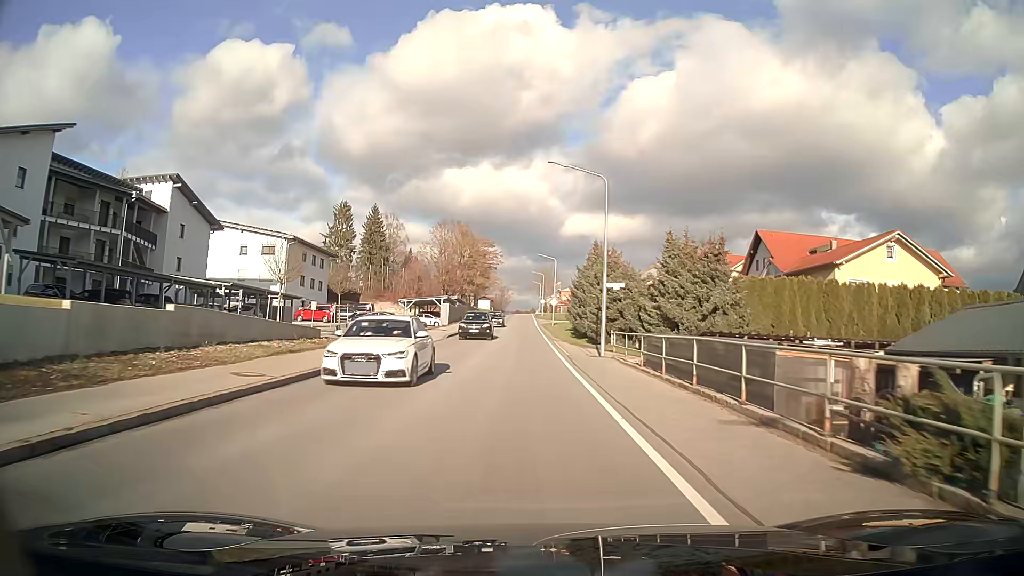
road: tertiary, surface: asphalt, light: Day
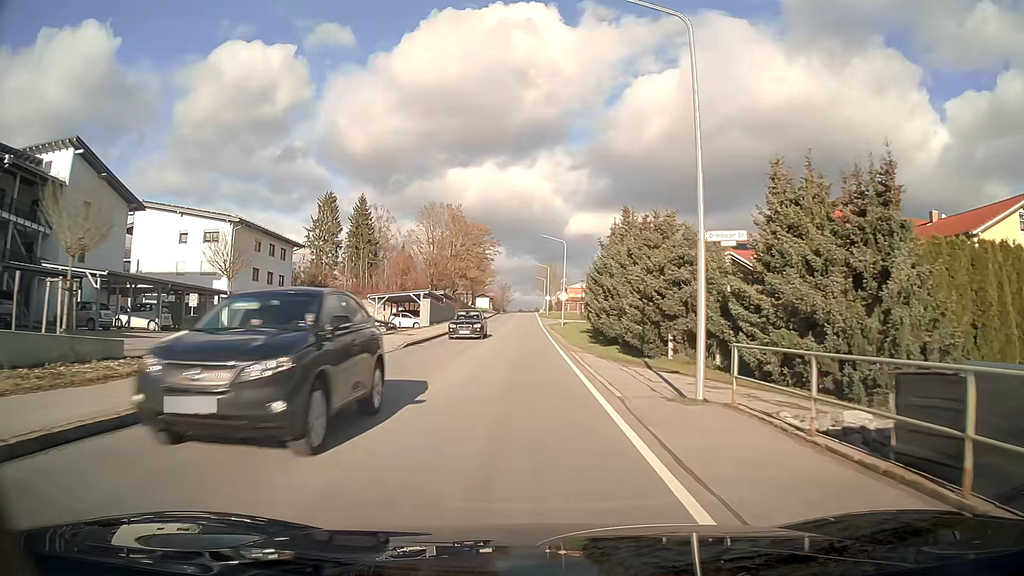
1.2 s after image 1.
(0.0, +15.1) m; 0°
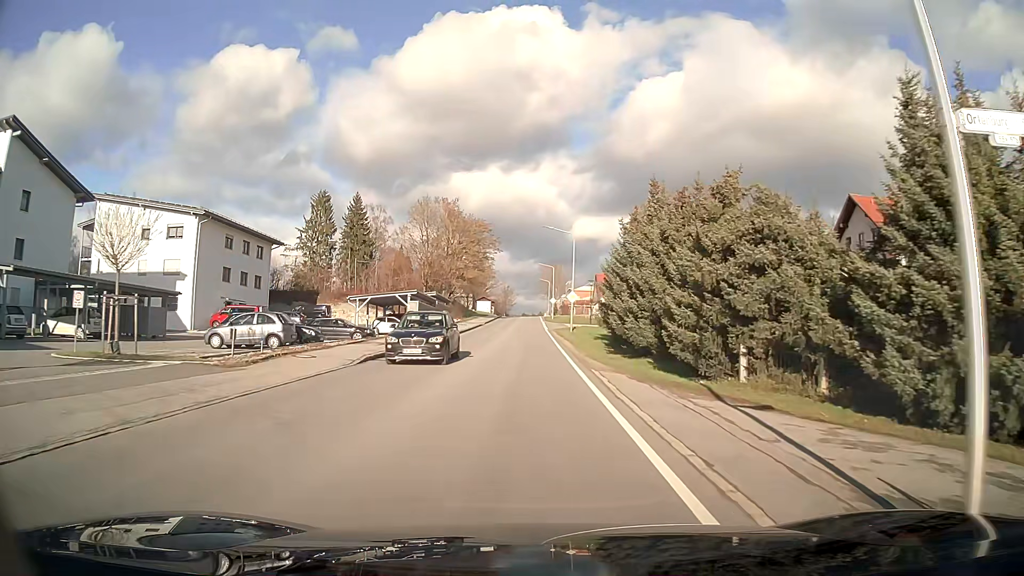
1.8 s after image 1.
(0.0, +7.5) m; 0°
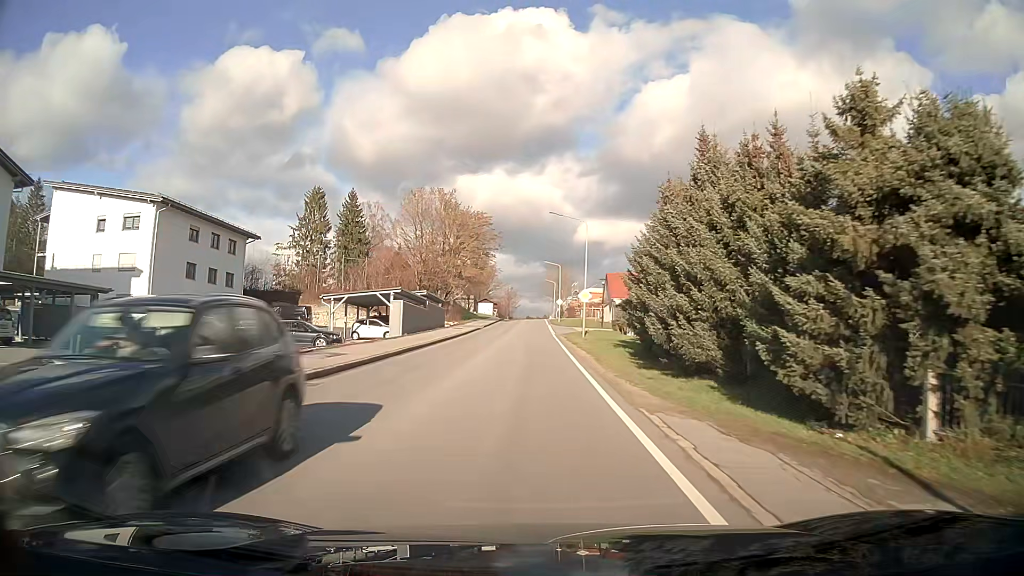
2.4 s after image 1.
(0.0, +7.5) m; 0°
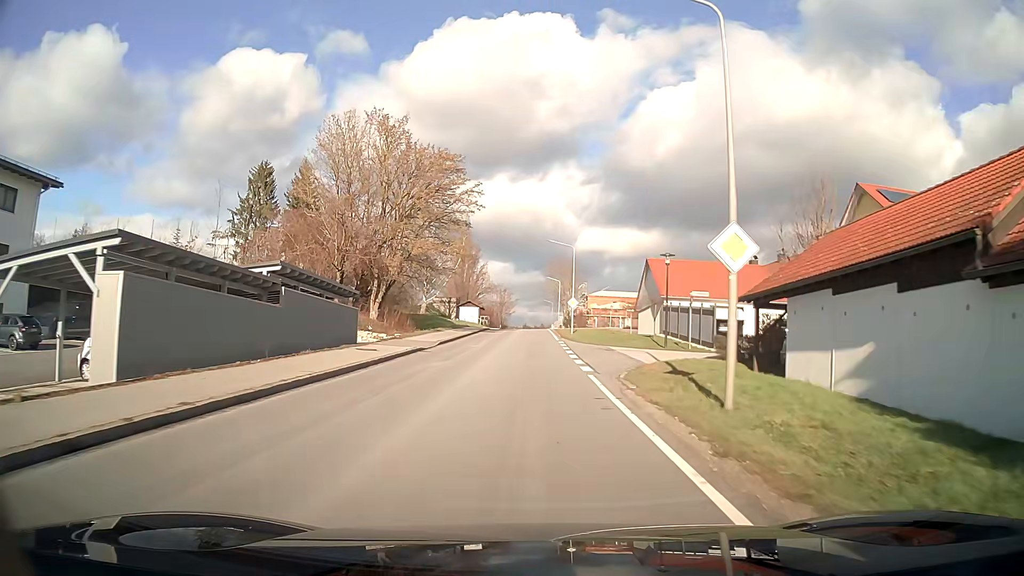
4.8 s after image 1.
(+0.1, +30.0) m; +1°
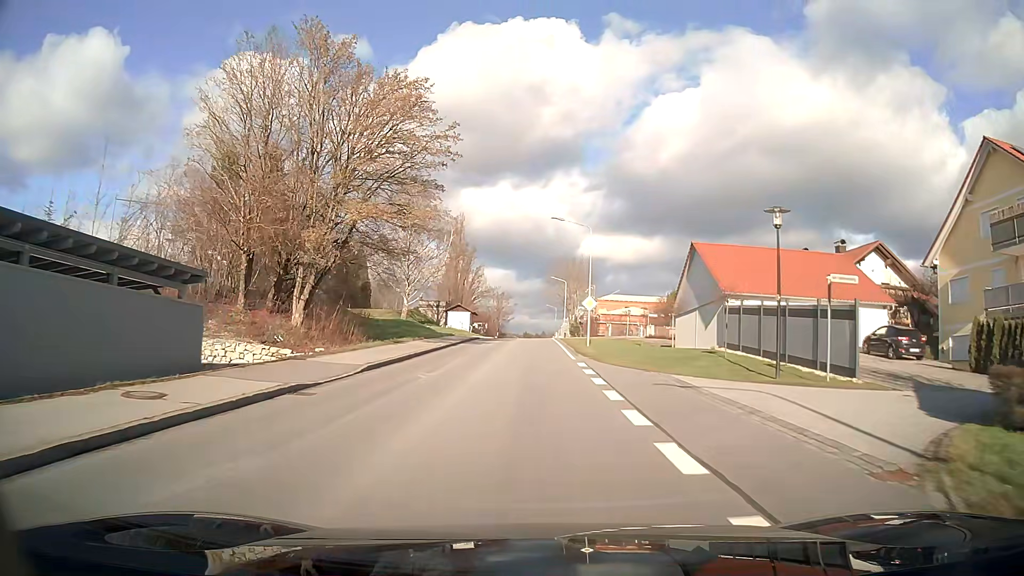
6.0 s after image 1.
(-0.1, +15.0) m; -1°
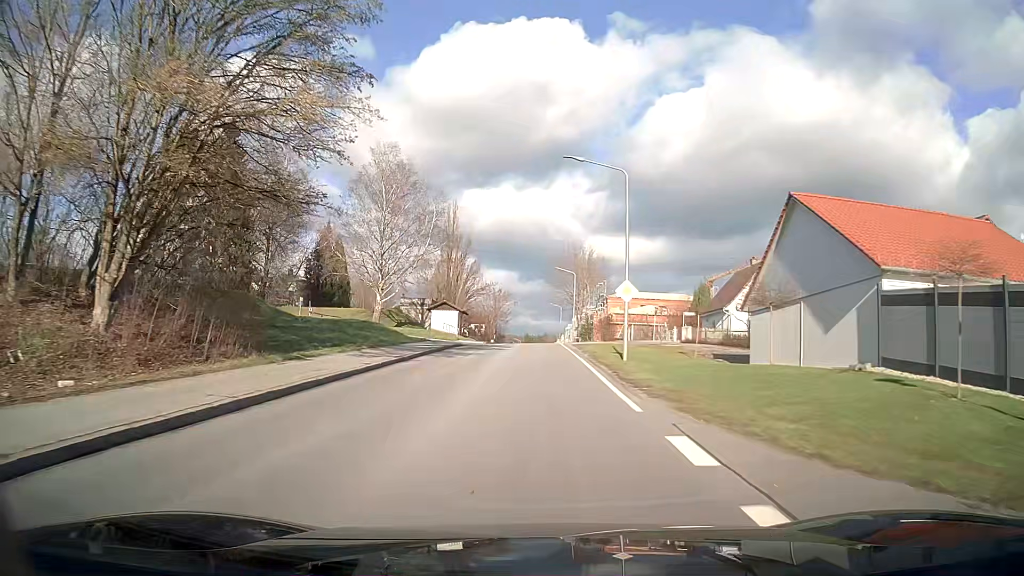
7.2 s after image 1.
(0.0, +15.1) m; 0°
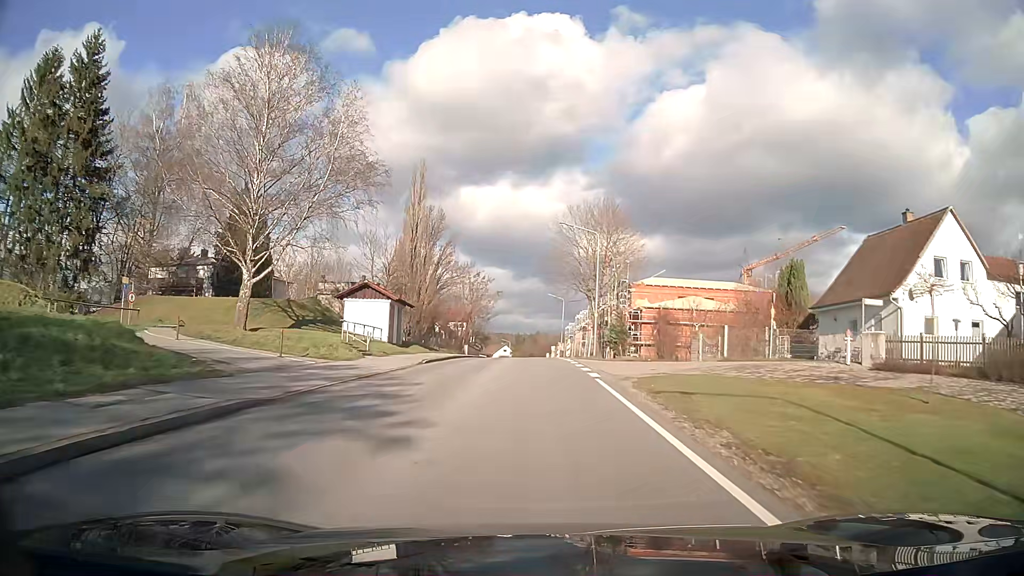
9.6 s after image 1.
(+0.1, +30.3) m; +1°
